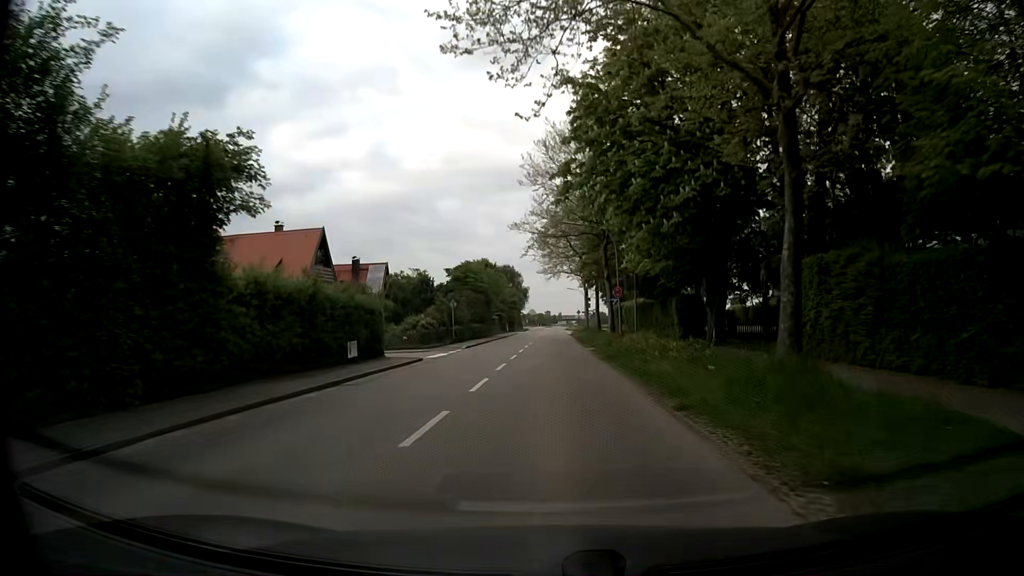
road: secondary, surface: asphalt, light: Day
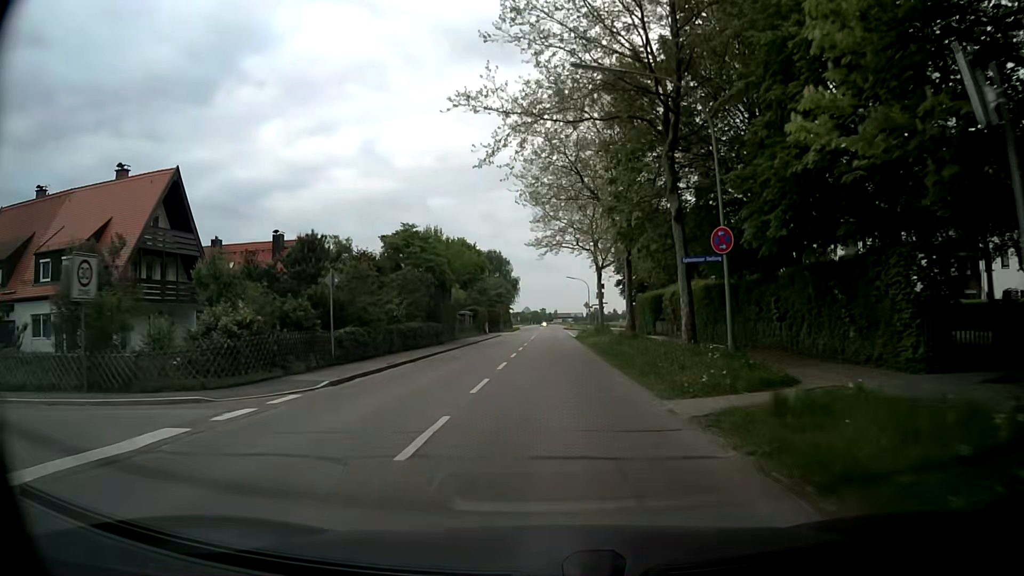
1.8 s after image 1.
(0.0, +25.1) m; 0°
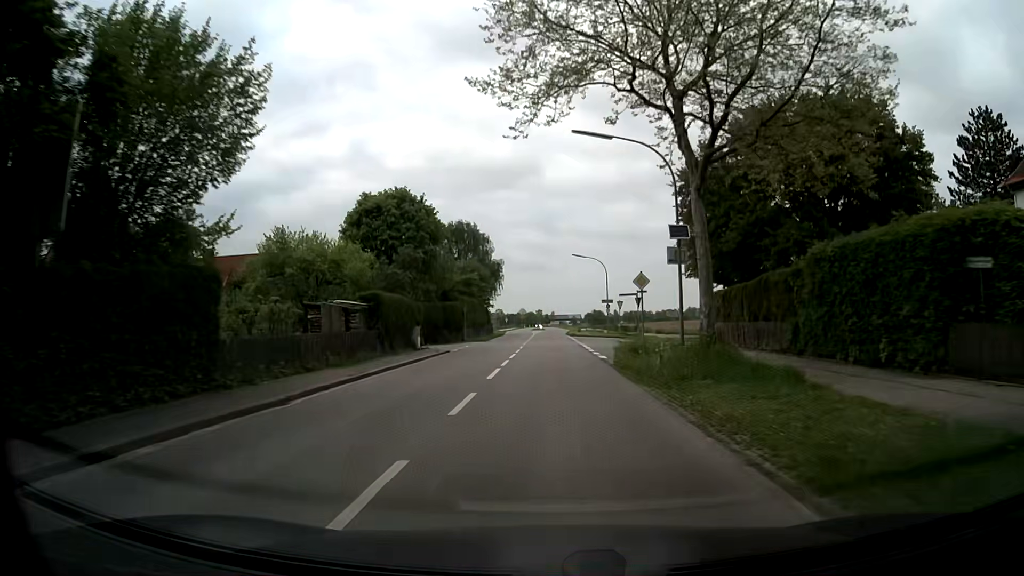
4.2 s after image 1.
(+0.3, +34.2) m; 0°
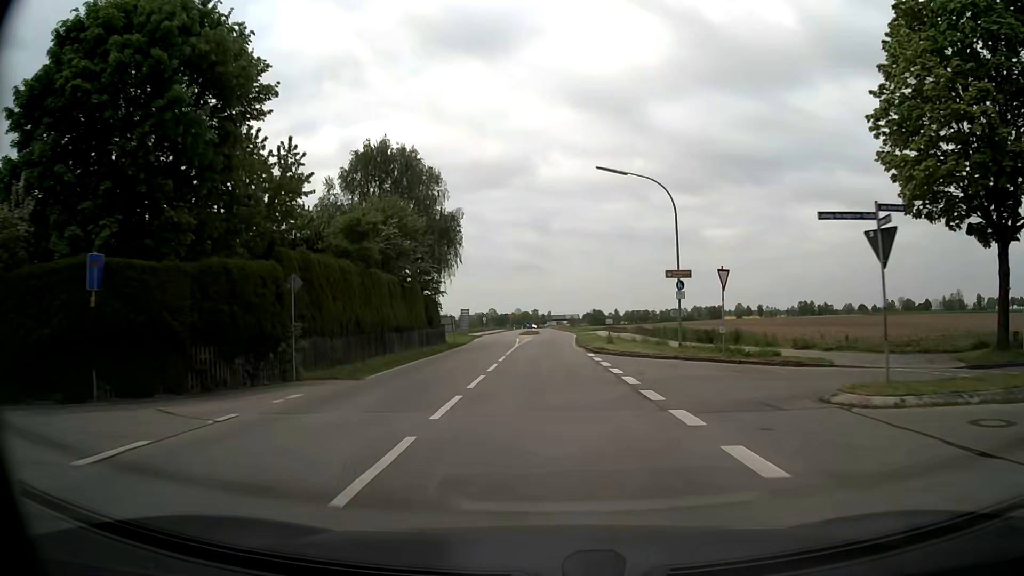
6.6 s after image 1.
(+0.2, +35.3) m; 0°
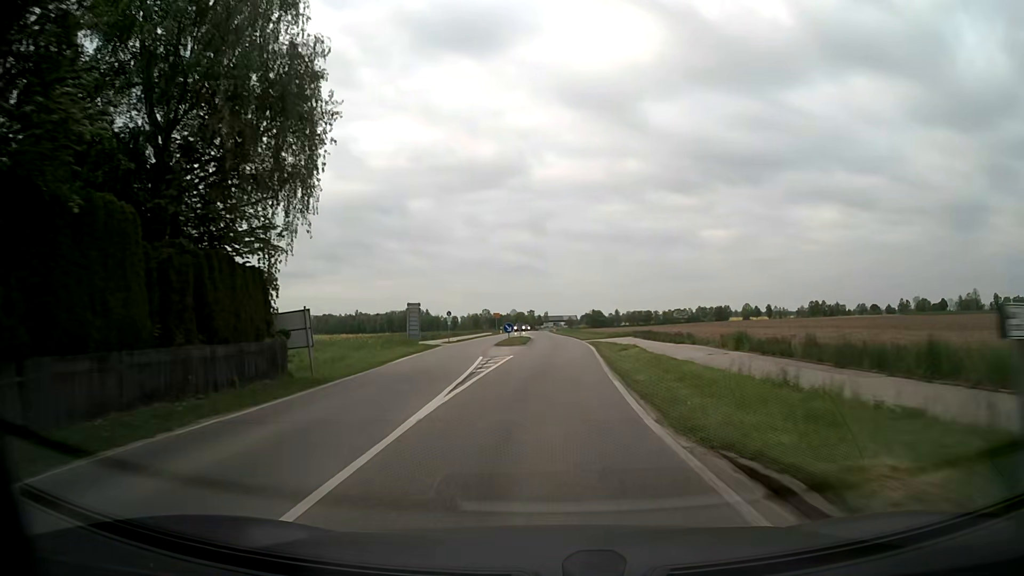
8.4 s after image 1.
(+0.1, +27.6) m; +1°
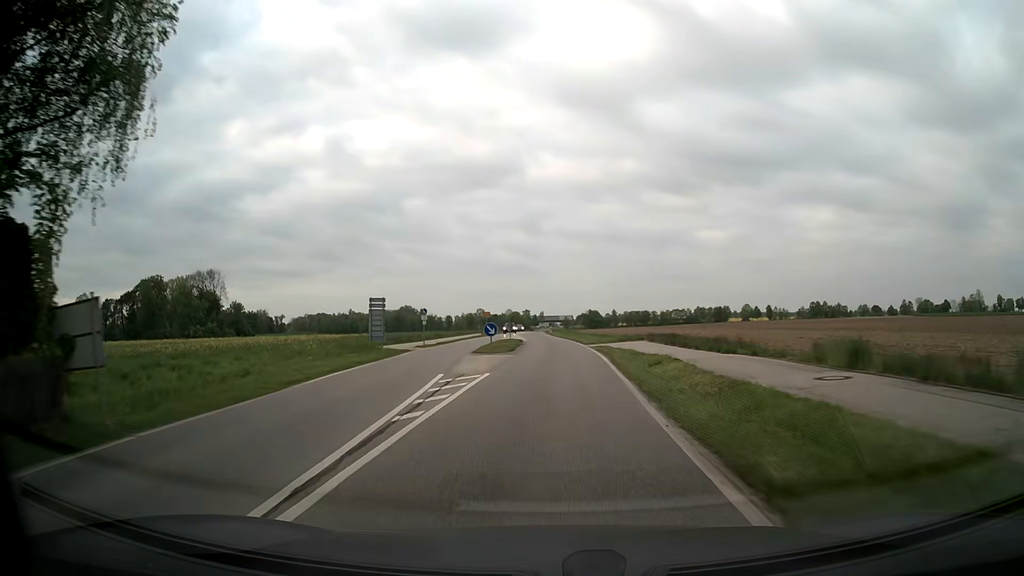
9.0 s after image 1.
(0.0, +9.4) m; 0°
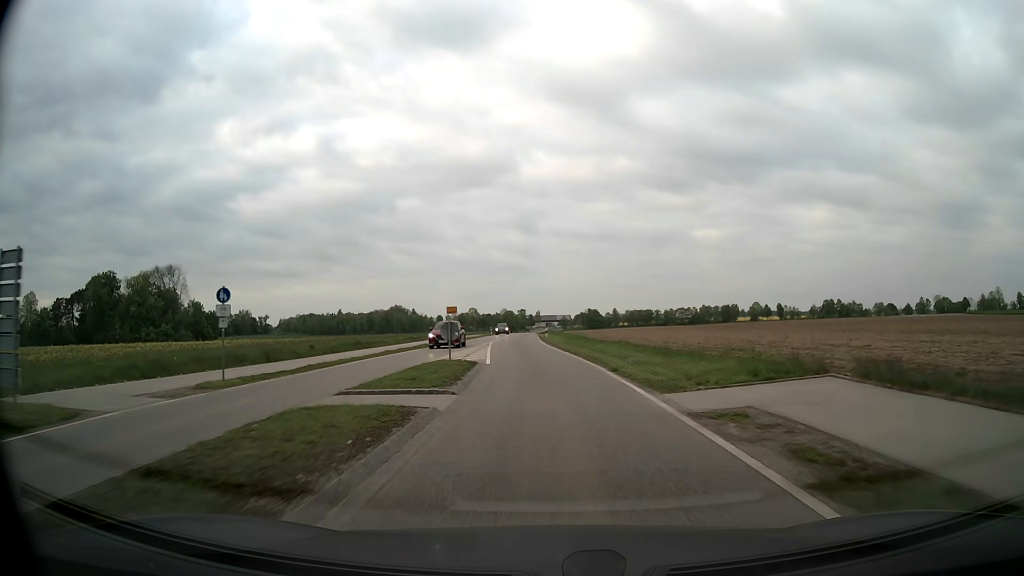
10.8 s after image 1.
(+0.3, +28.9) m; 0°
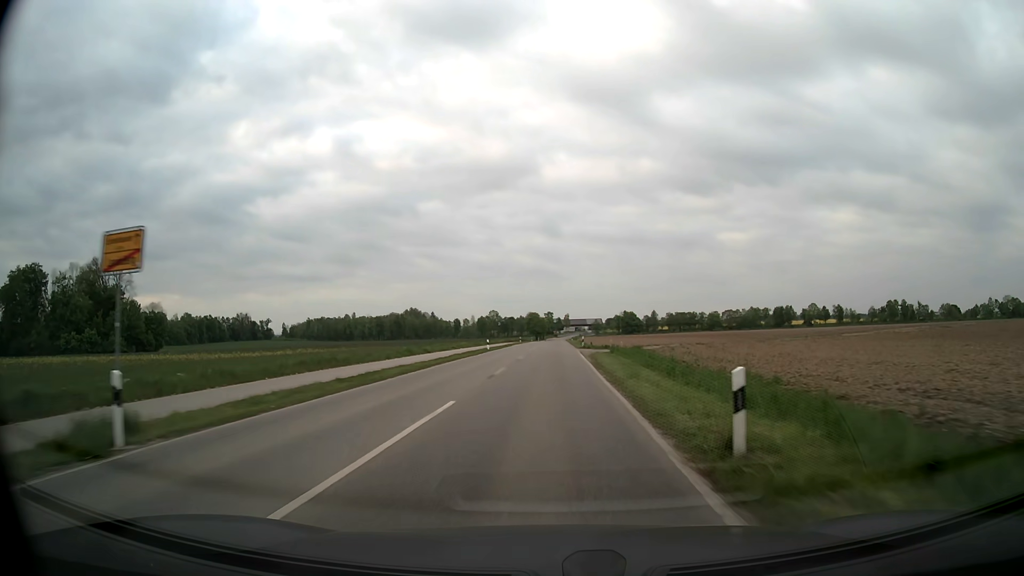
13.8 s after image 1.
(-1.8, +52.5) m; -2°
(0, +10) (0, +20) (0, +30) (0, +40) (0, +50) (+1, +60) (+1, +70) (+1, +80) (+1, +90) (+1, +100) m
